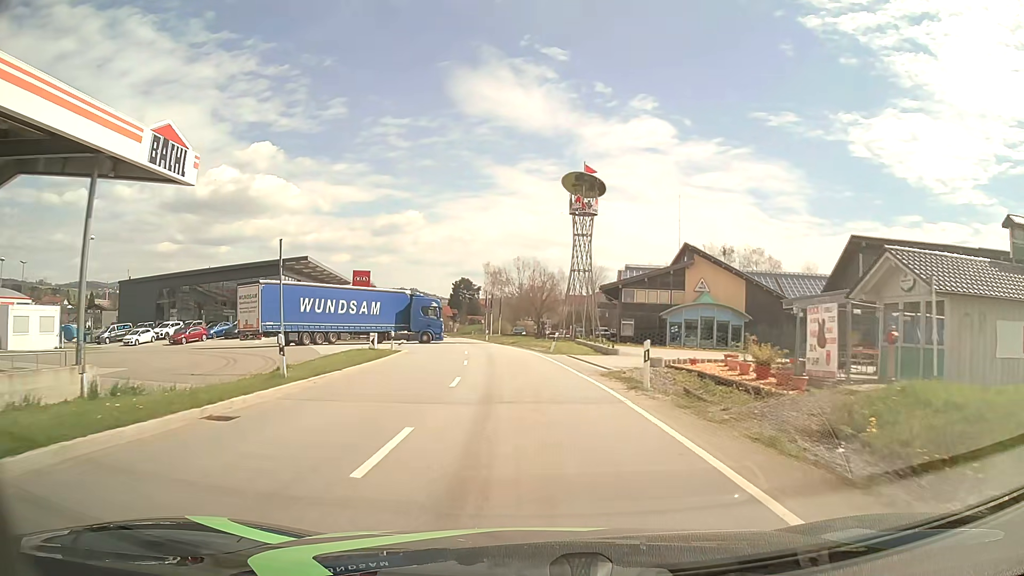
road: tertiary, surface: asphalt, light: Day
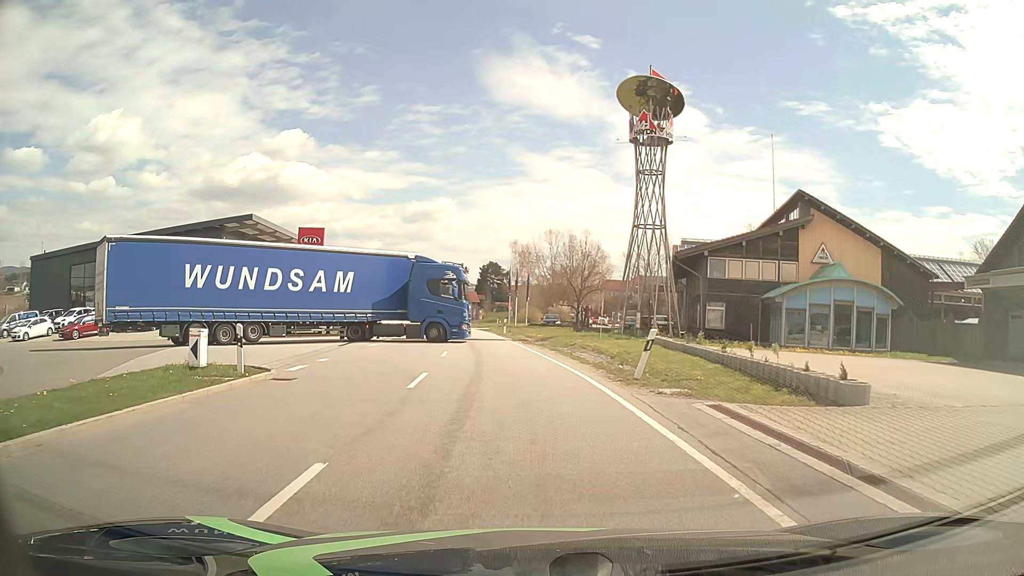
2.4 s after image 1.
(-0.5, +20.3) m; -2°
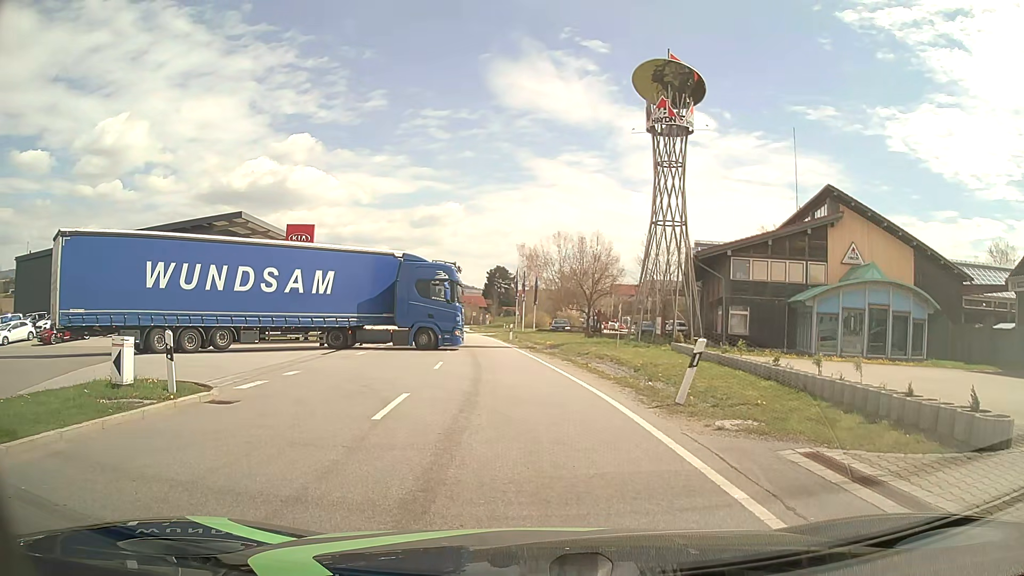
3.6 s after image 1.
(-0.1, +2.9) m; -2°
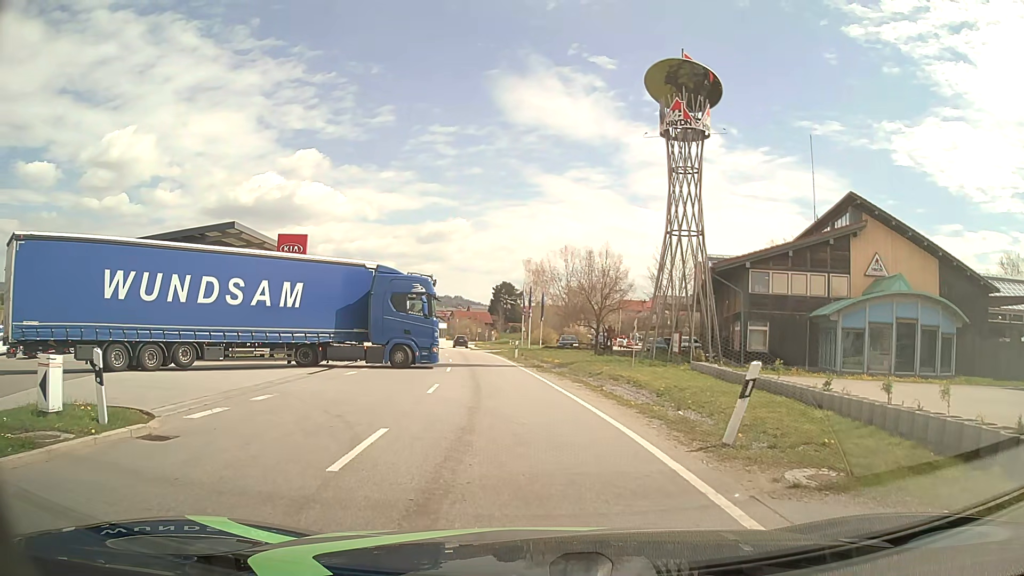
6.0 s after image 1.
(0.0, +2.6) m; 0°
